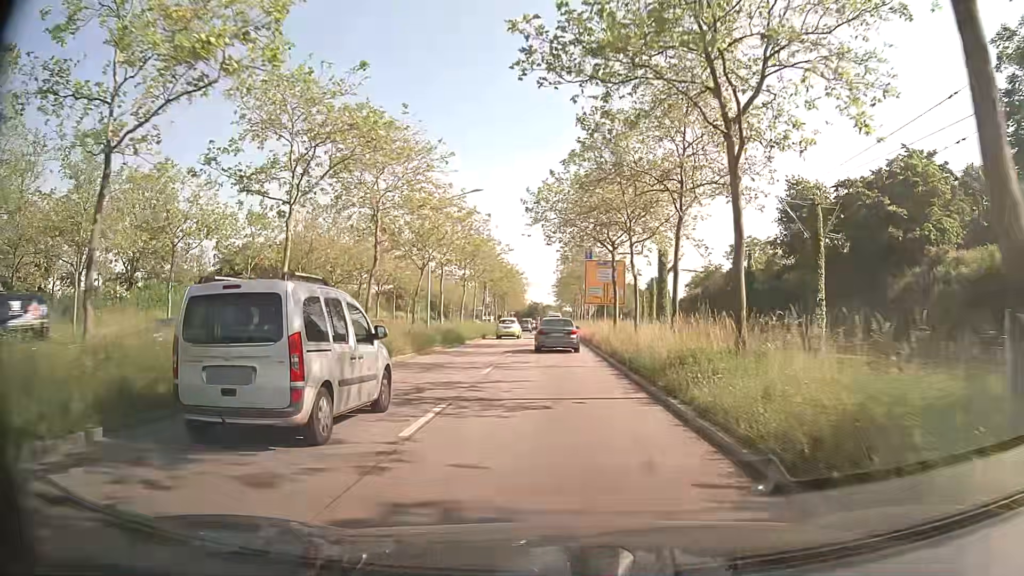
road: primary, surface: asphalt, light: Day
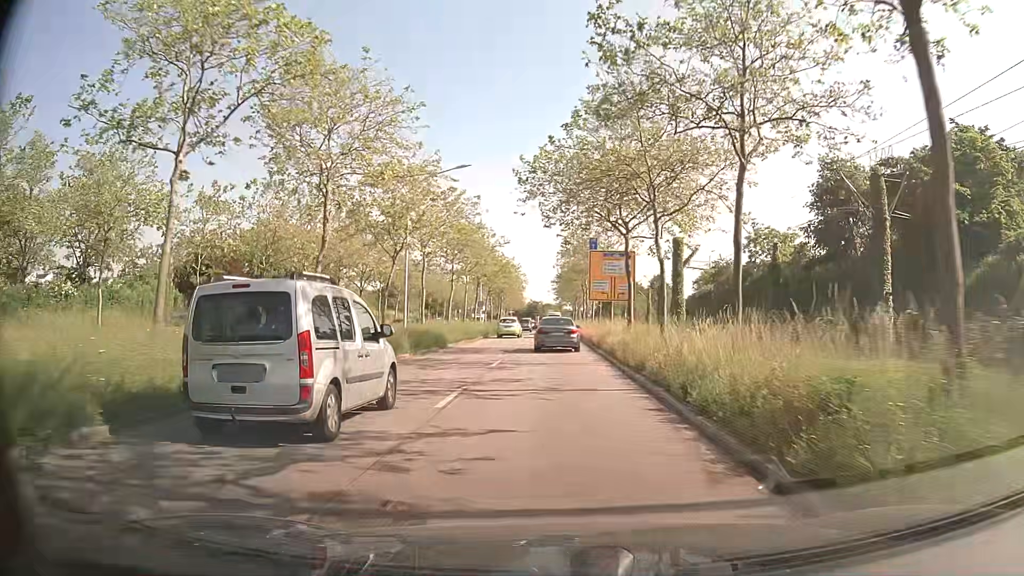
(-0.1, +6.8) m; 0°
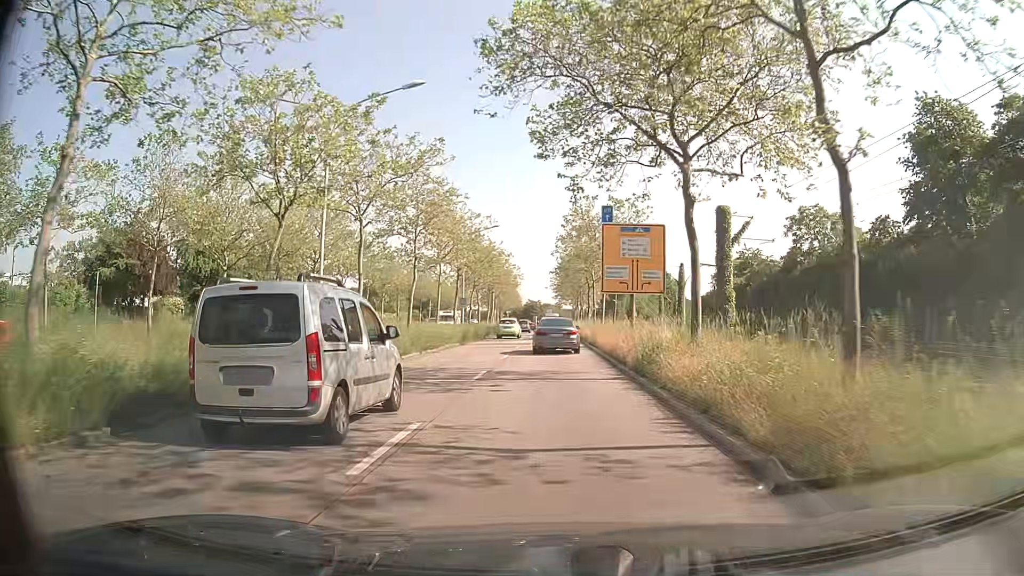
(0.0, +13.6) m; 0°
